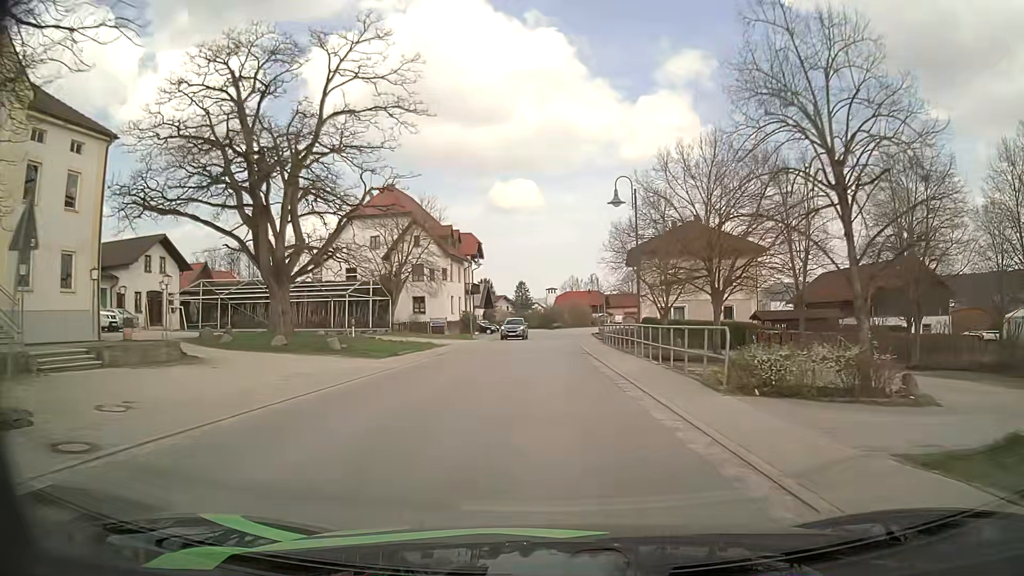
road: secondary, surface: asphalt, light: Day
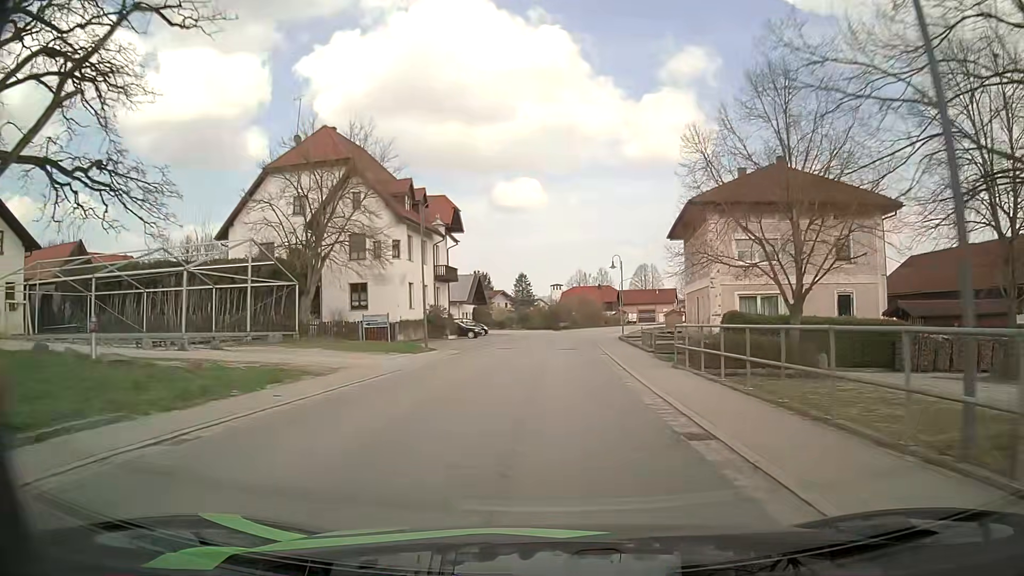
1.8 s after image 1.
(-0.1, +21.6) m; 0°
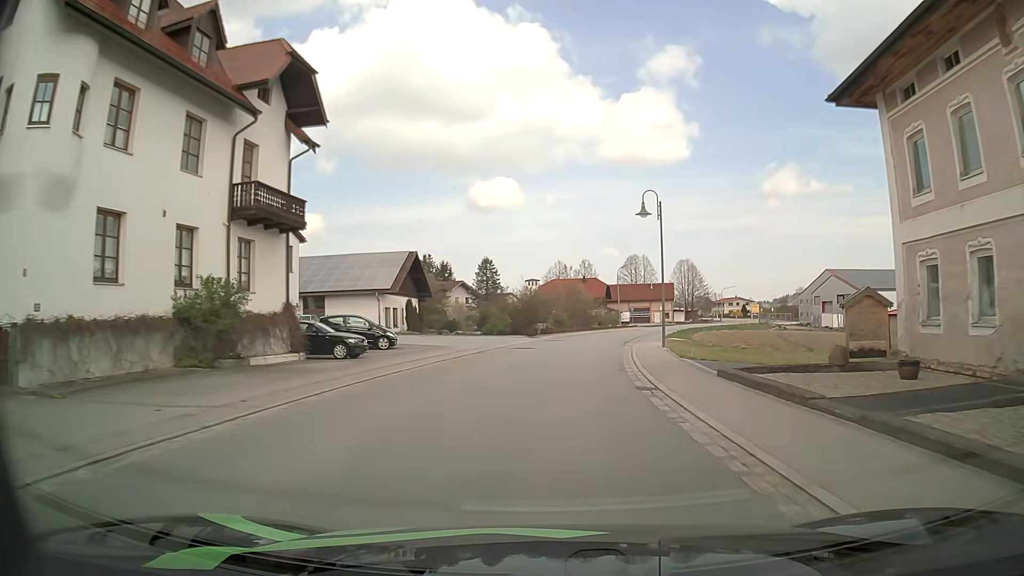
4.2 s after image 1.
(+0.3, +30.2) m; +2°
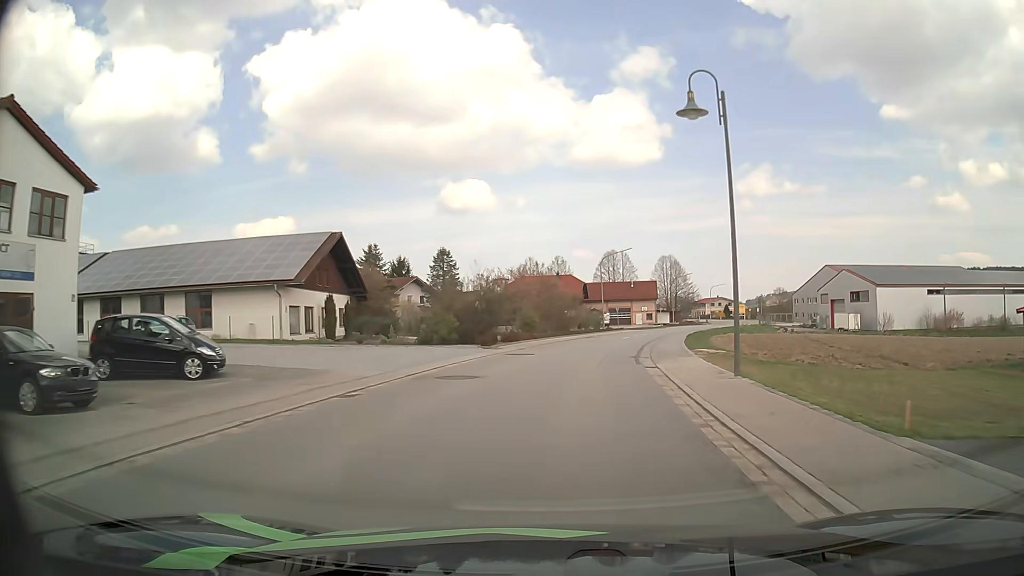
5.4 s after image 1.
(+0.2, +15.3) m; +2°
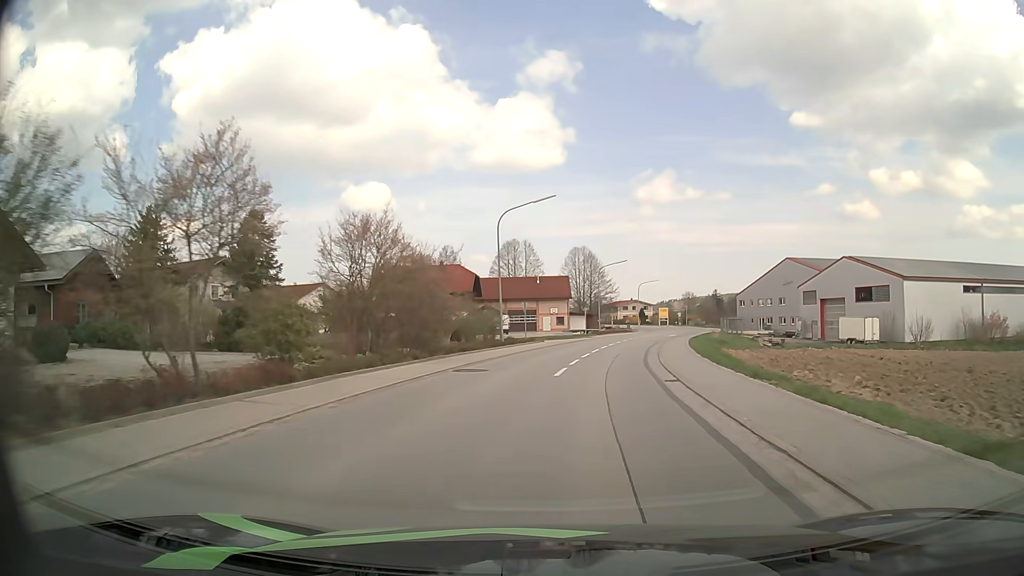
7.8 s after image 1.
(+2.3, +30.2) m; +9°
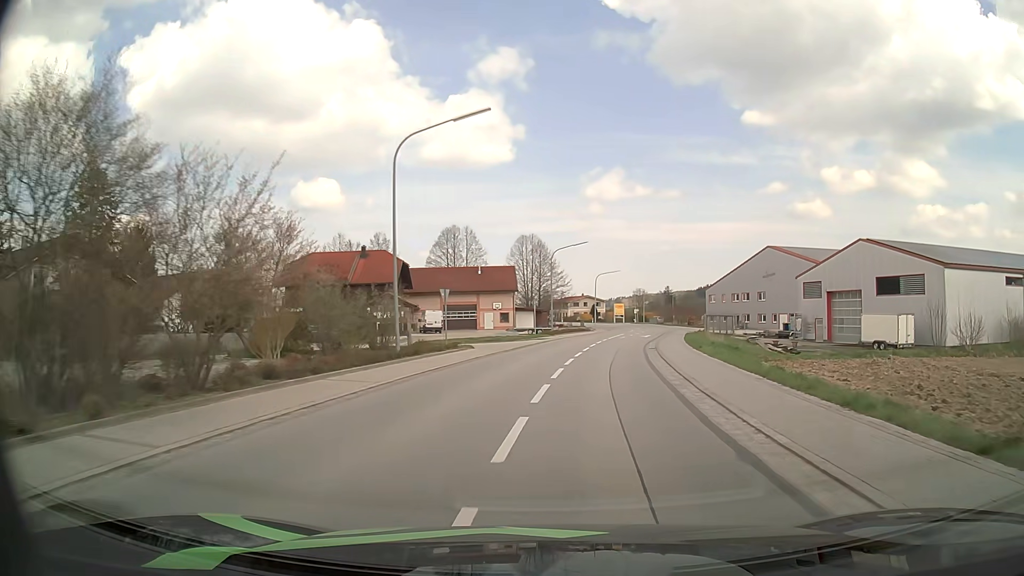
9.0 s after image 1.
(+0.6, +15.3) m; +5°
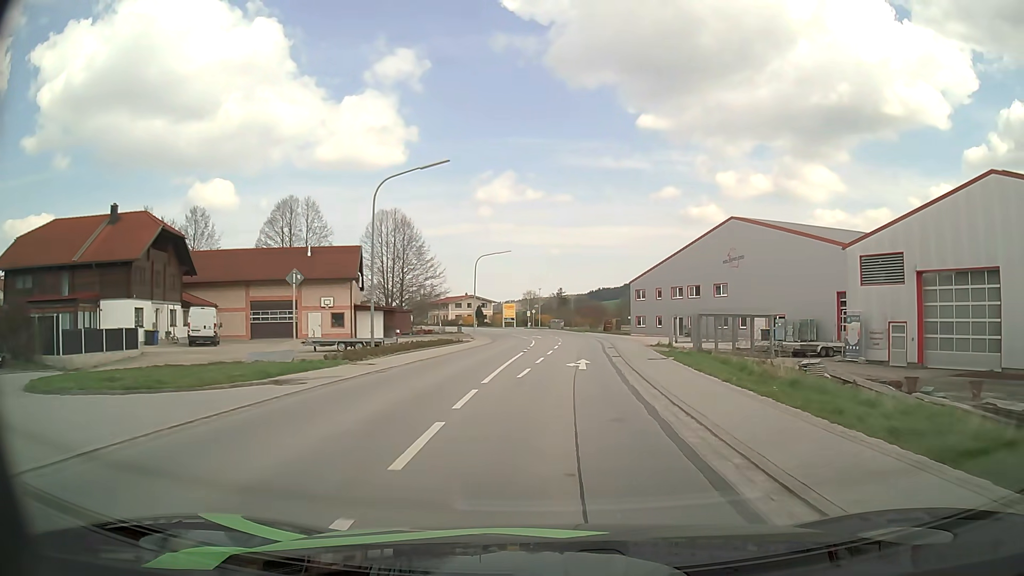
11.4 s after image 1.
(+2.9, +31.6) m; +9°
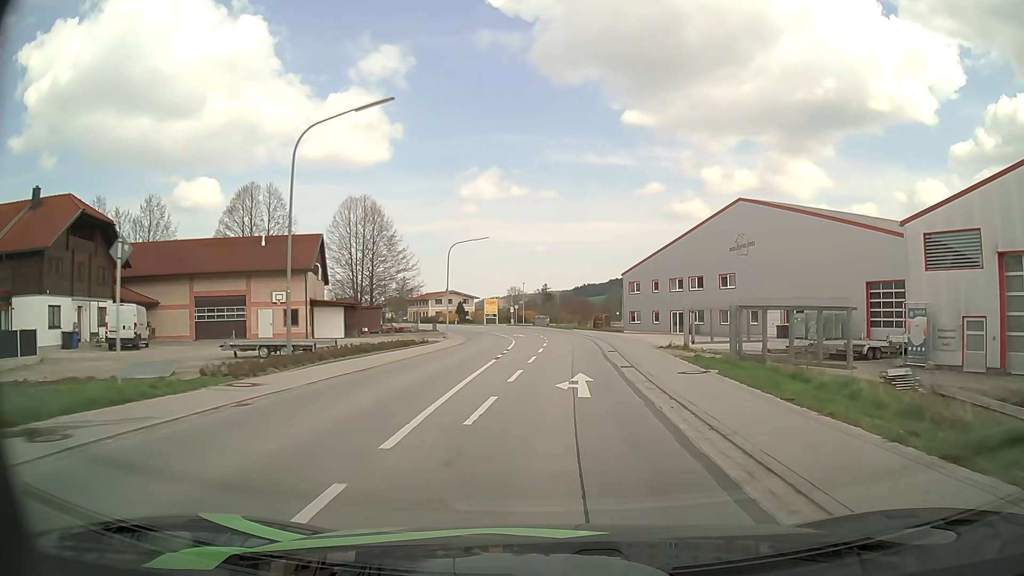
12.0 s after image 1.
(+0.1, +8.0) m; +1°
(0, +10) (0, +20) (+1, +30) (+1, +40) (+1, +50) (0, +60) (-2, +70) (-4, +80) (-6, +89) (-10, +99) m
